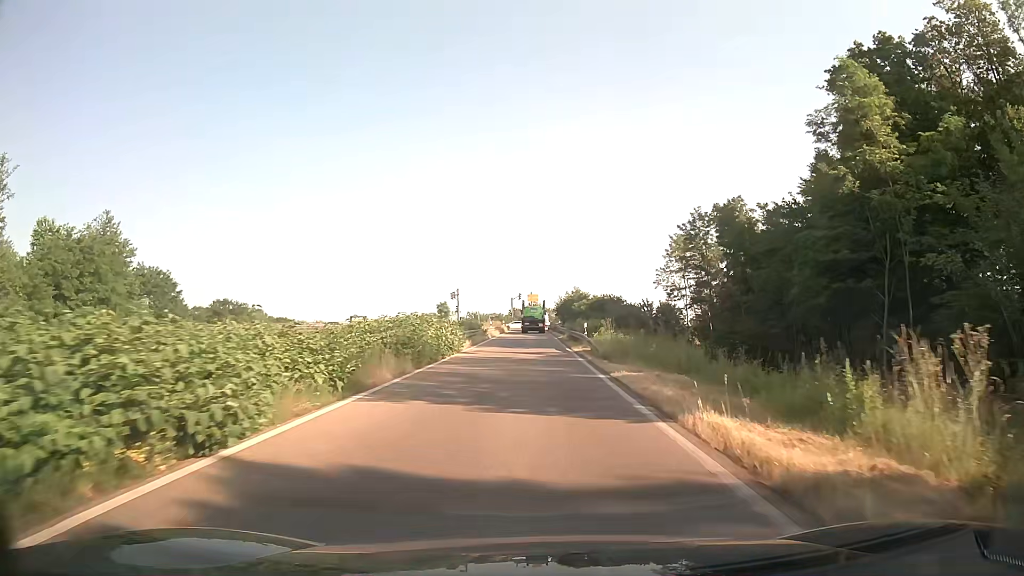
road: trunk_link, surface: asphalt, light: Day
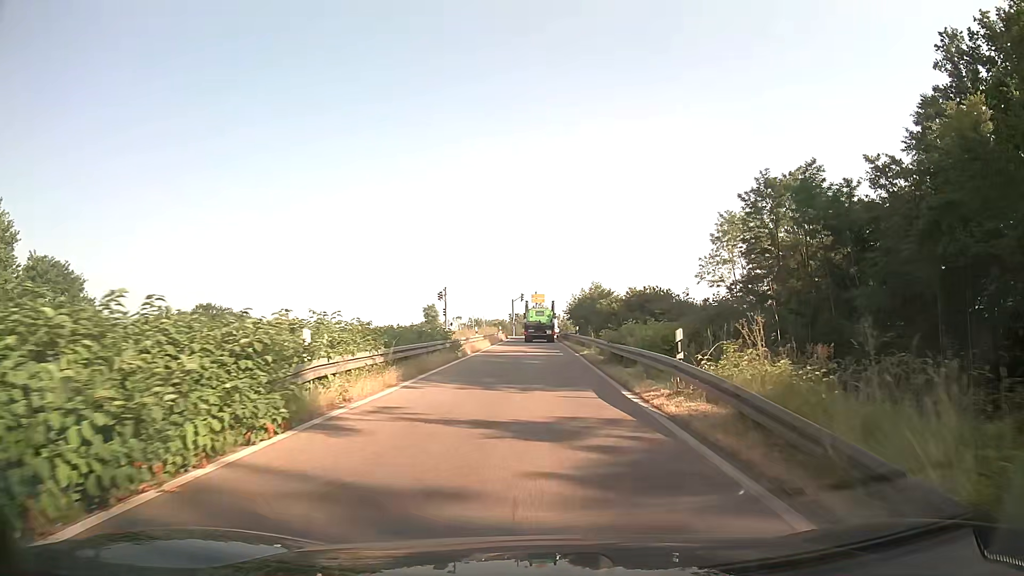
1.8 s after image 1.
(-0.2, +20.5) m; -1°
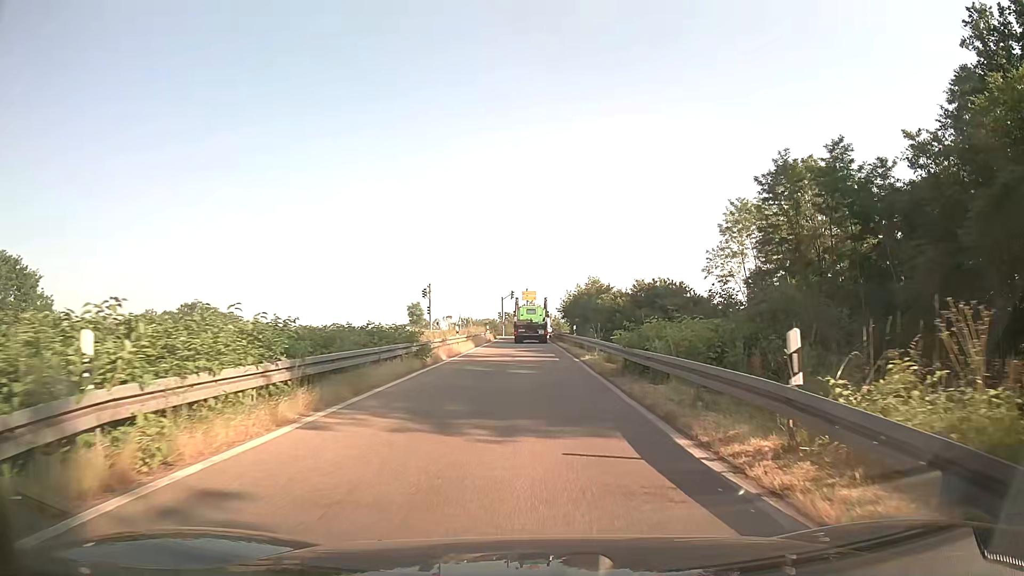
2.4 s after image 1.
(0.0, +6.1) m; +1°
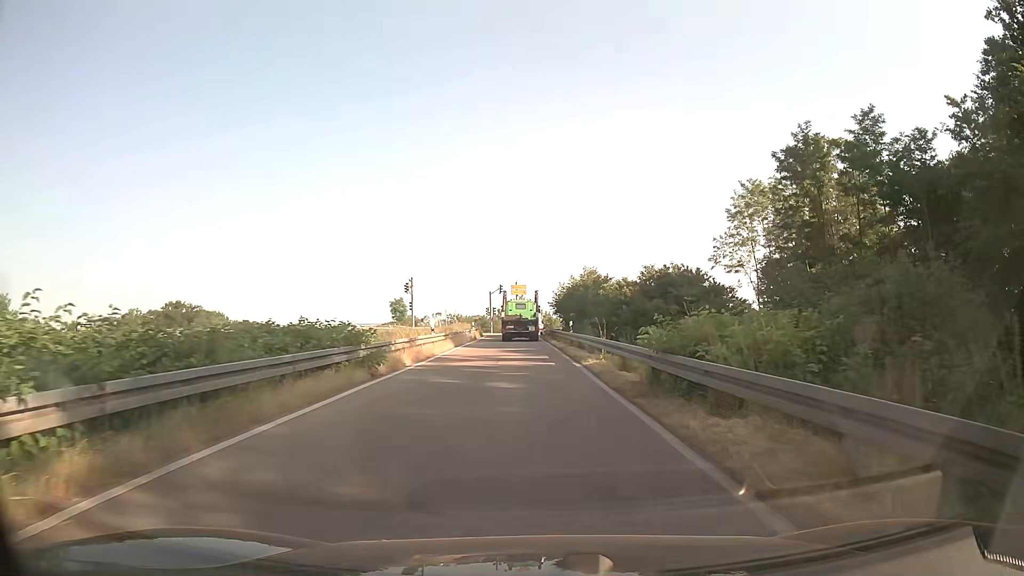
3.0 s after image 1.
(0.0, +5.7) m; +1°
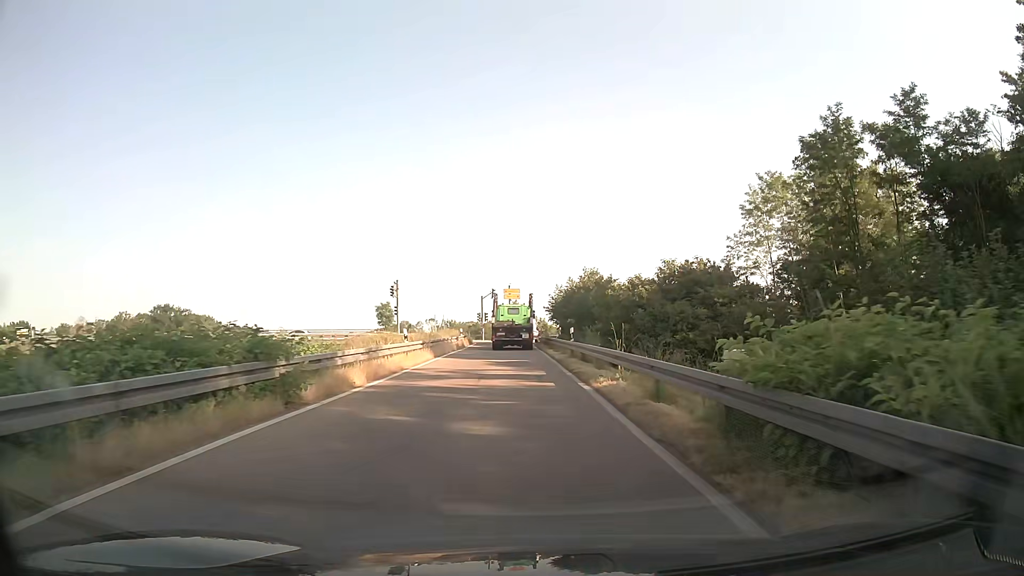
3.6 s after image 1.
(0.0, +5.3) m; 0°
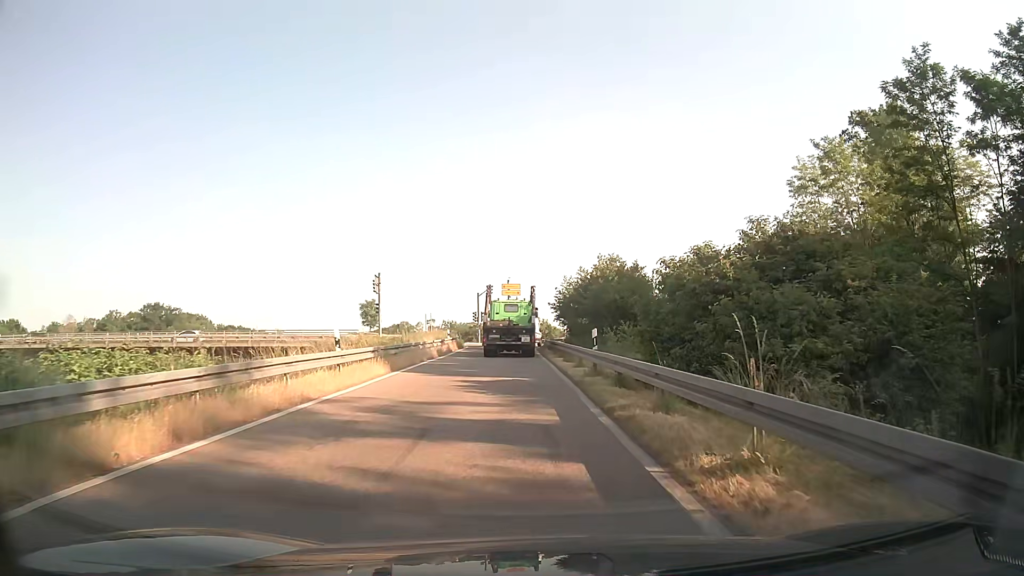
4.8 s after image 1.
(+0.1, +9.4) m; 0°
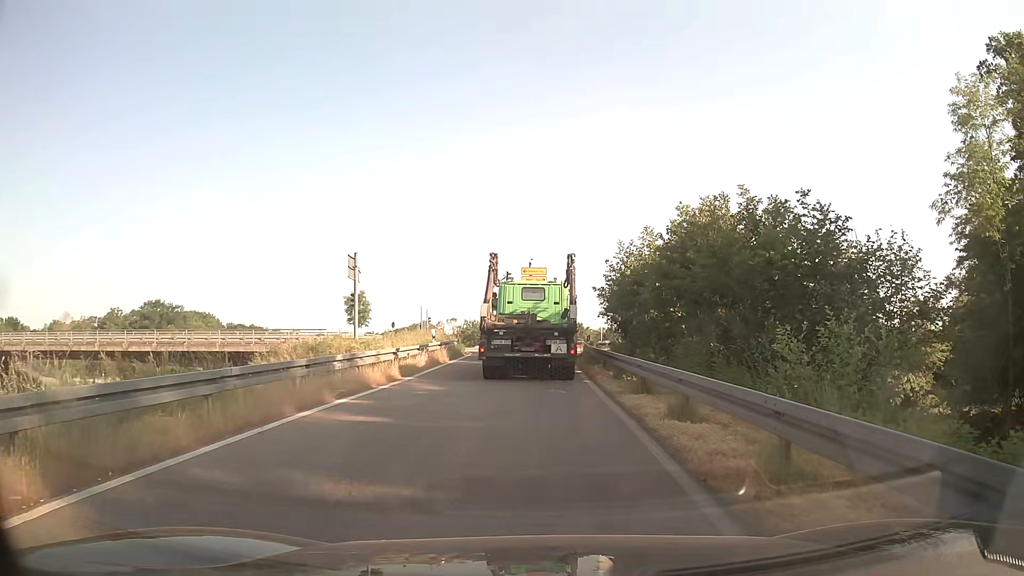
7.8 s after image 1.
(-0.3, +16.0) m; -1°
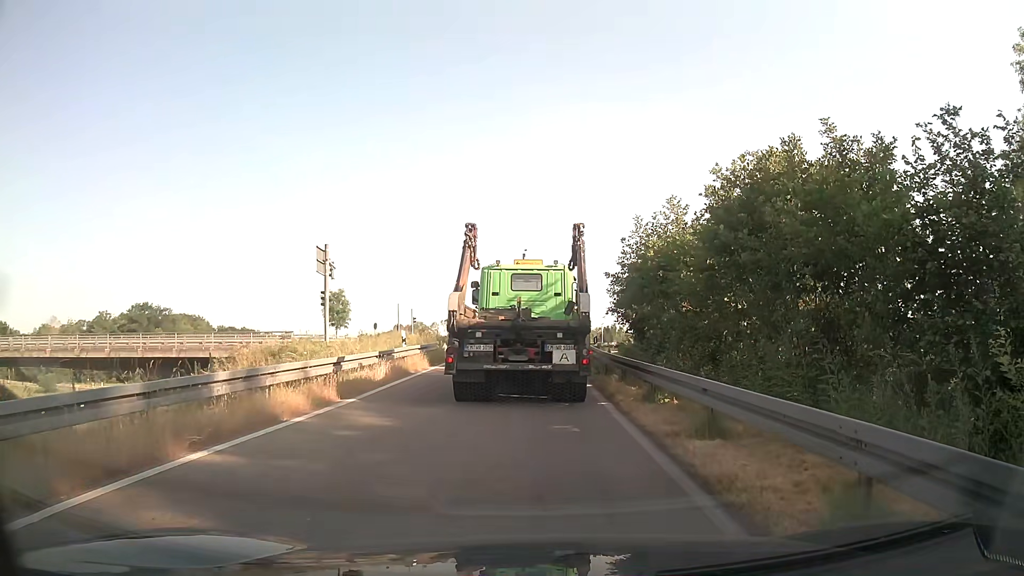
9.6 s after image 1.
(0.0, +5.5) m; 0°
